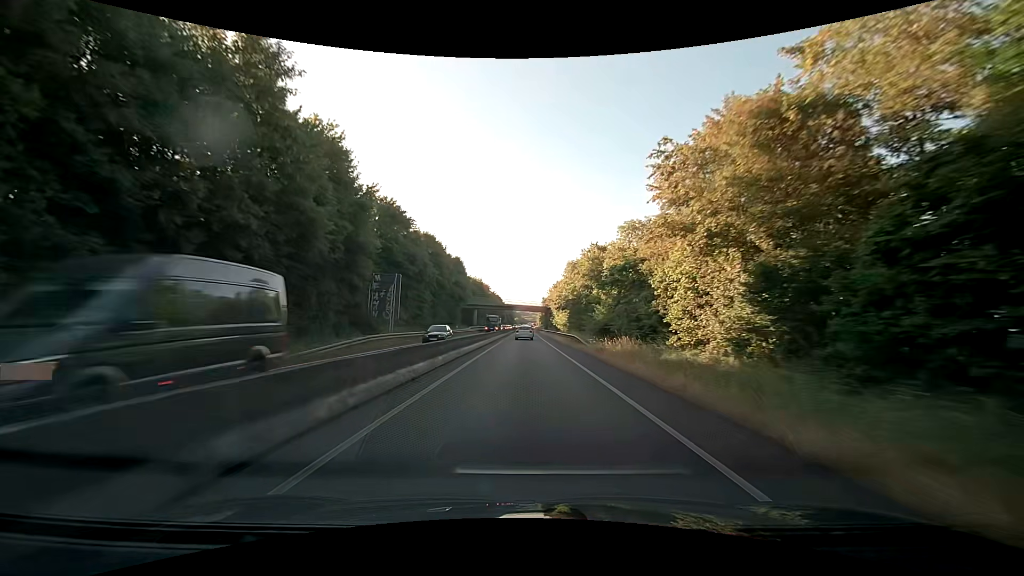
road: trunk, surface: asphalt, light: Day
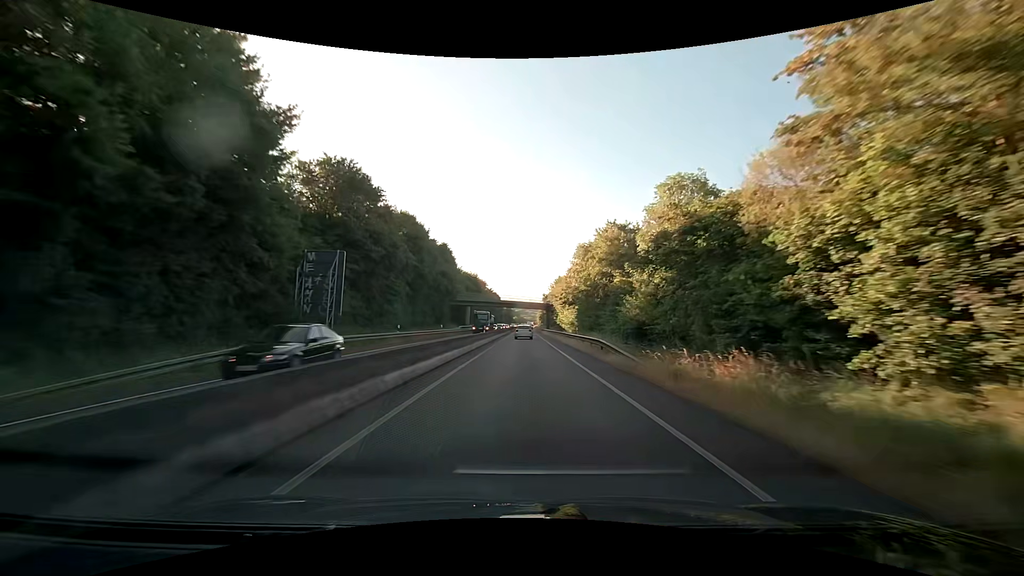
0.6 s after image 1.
(+0.1, +12.8) m; 0°
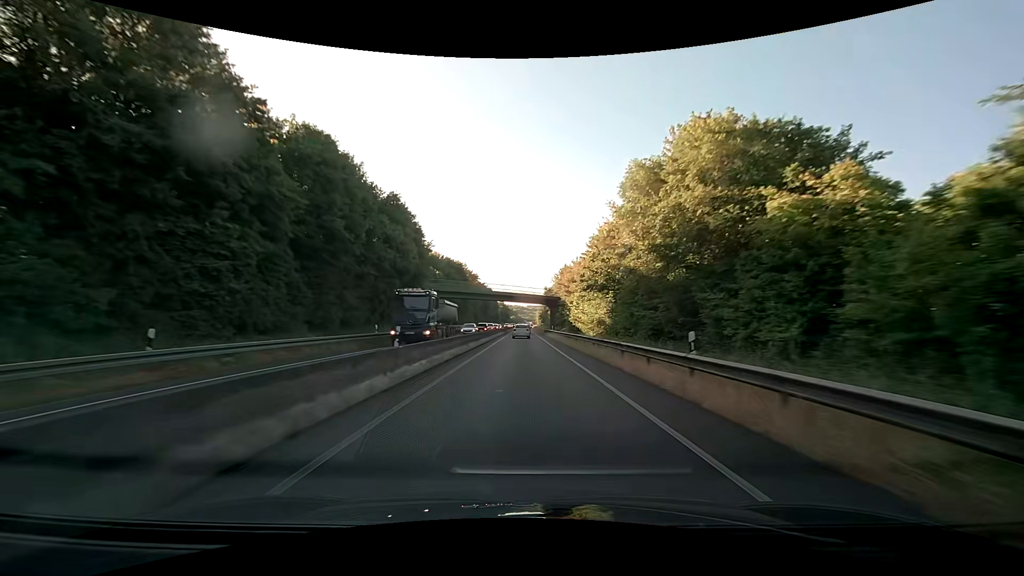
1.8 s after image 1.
(0.0, +25.7) m; 0°
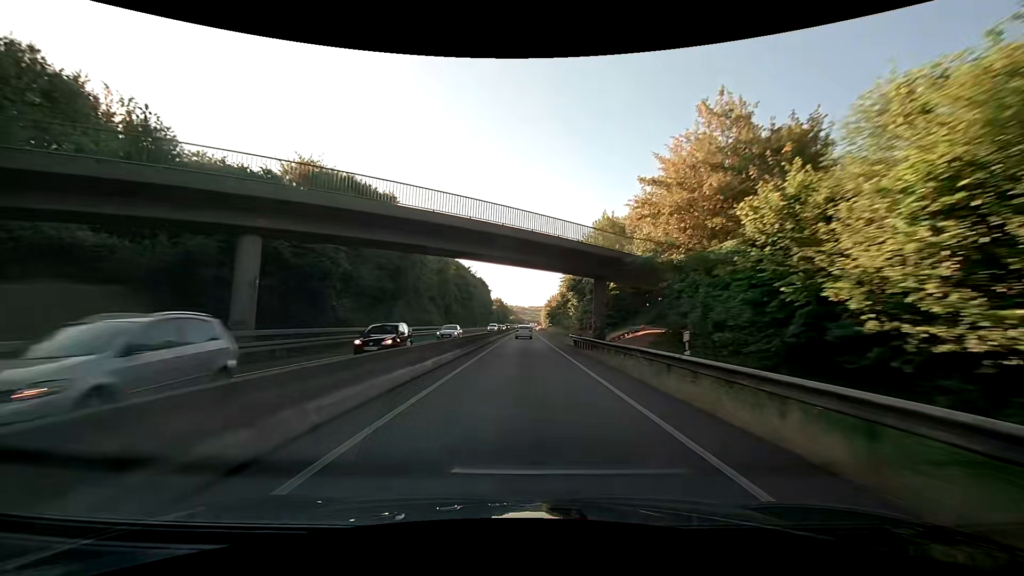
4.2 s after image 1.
(-0.1, +52.0) m; 0°
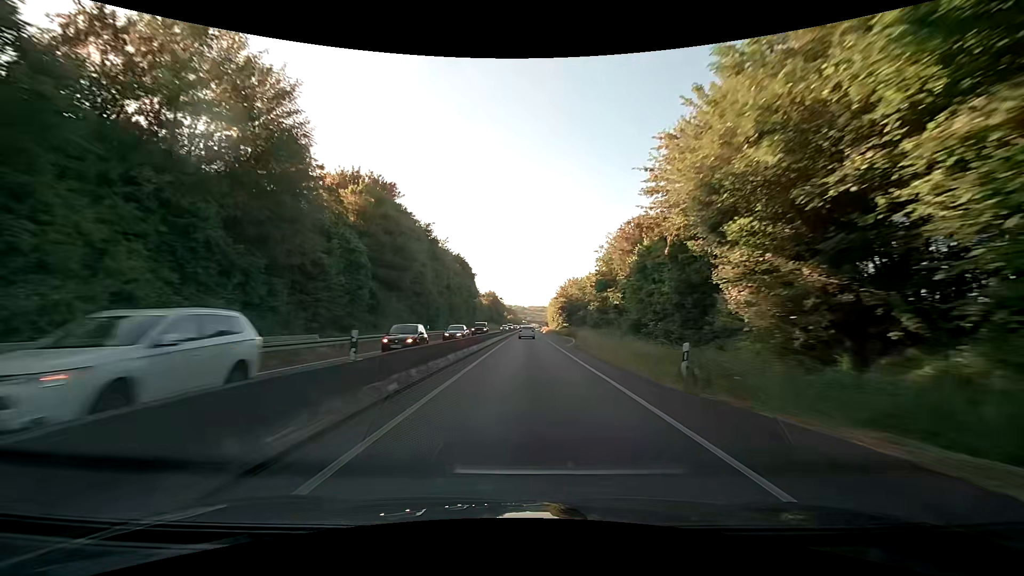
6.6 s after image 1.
(-0.1, +53.6) m; 0°
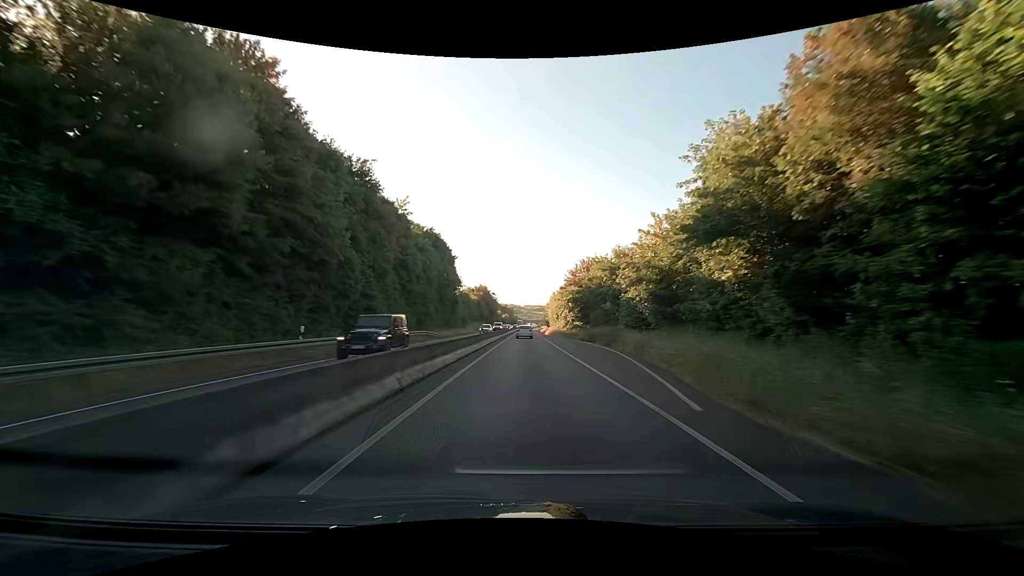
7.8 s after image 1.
(+0.2, +27.3) m; +1°
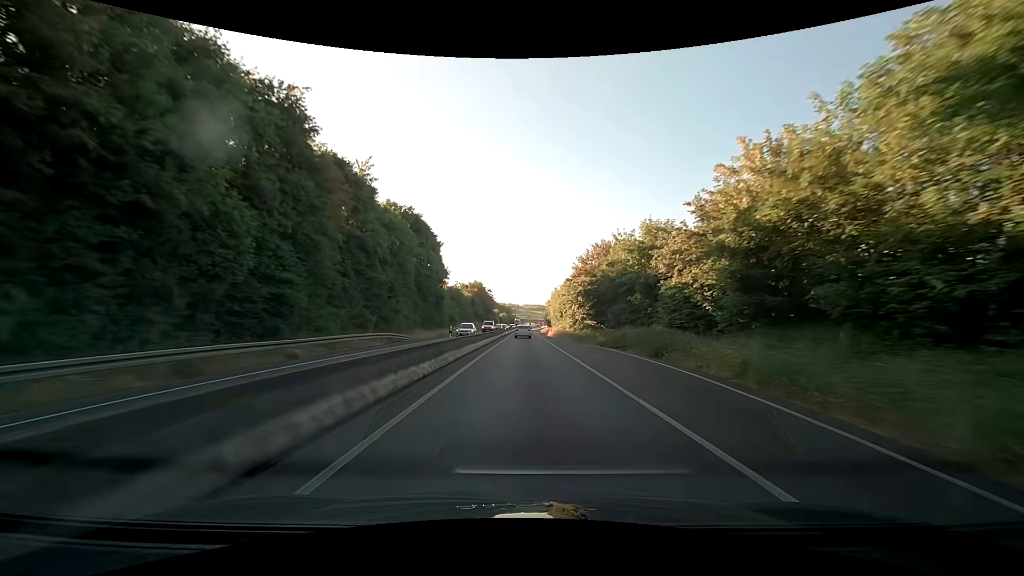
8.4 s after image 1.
(0.0, +13.7) m; 0°
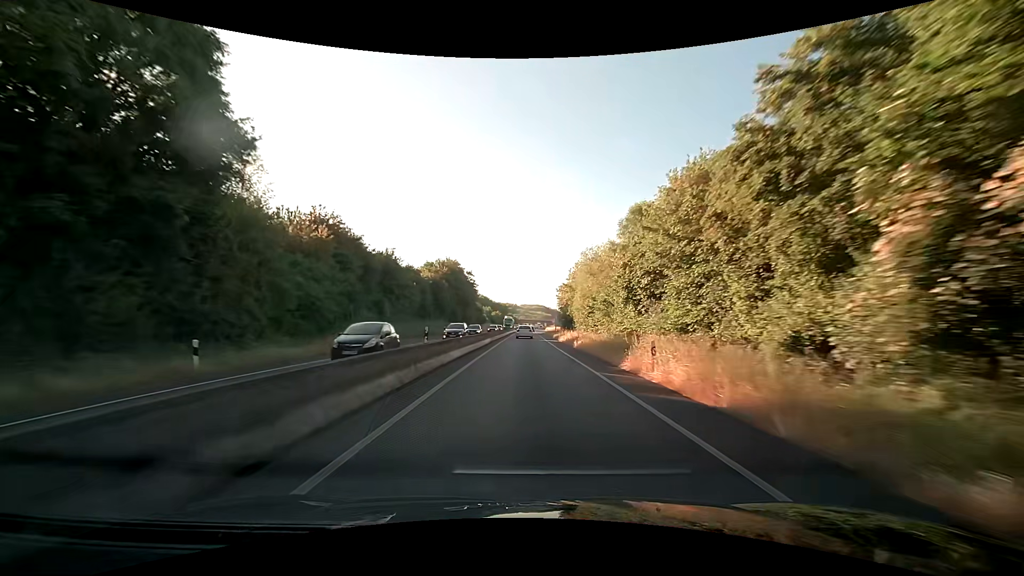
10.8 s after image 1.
(-0.1, +54.8) m; 0°
(0, +10) (0, +20) (0, +30) (0, +40) (0, +50) (0, +60) (0, +70) (0, +80) (+1, +90) (+1, +100) m
